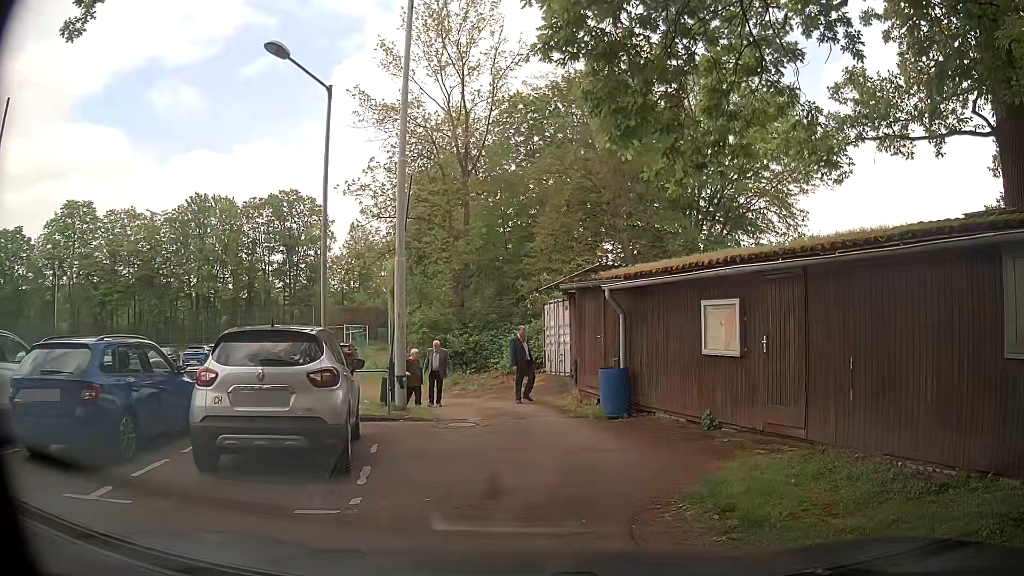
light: Day
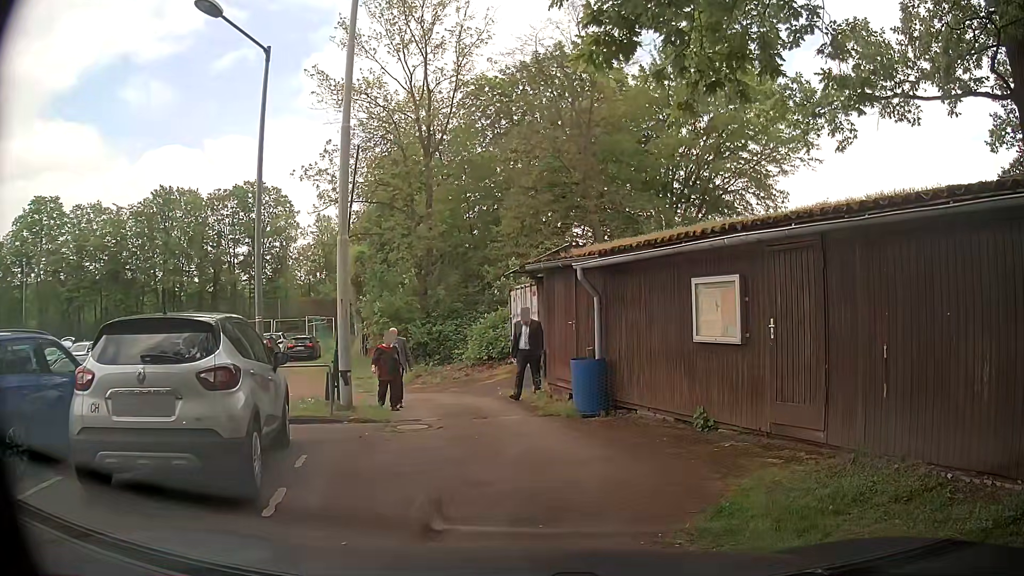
(0.0, +1.5) m; 0°
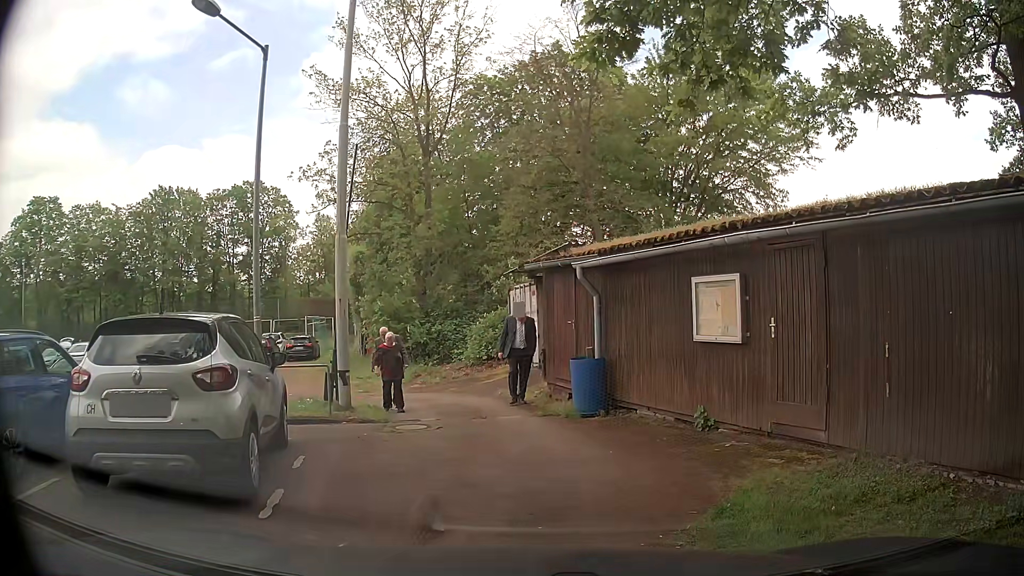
(0.0, +0.1) m; 0°
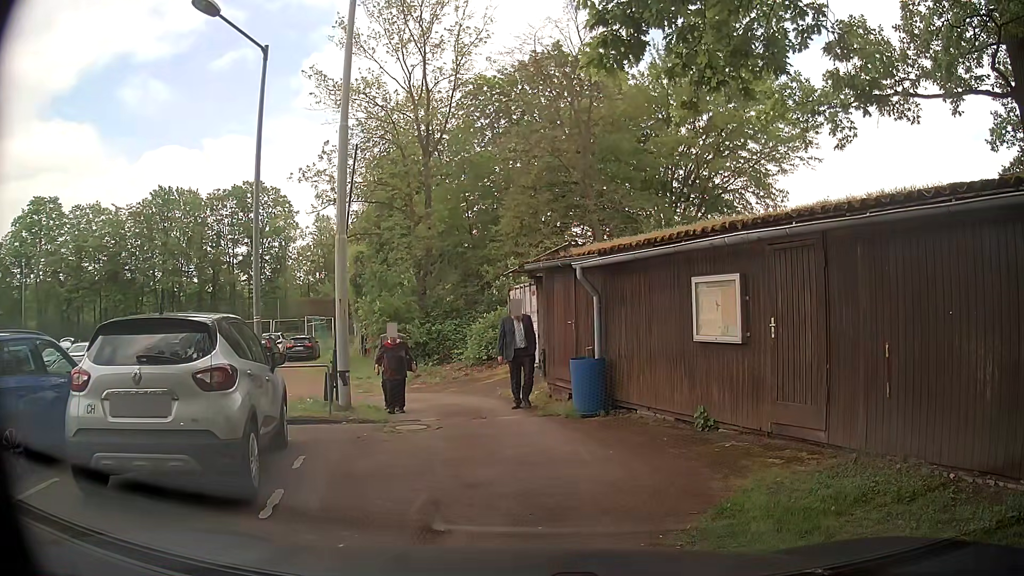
(0.0, 0.0) m; 0°
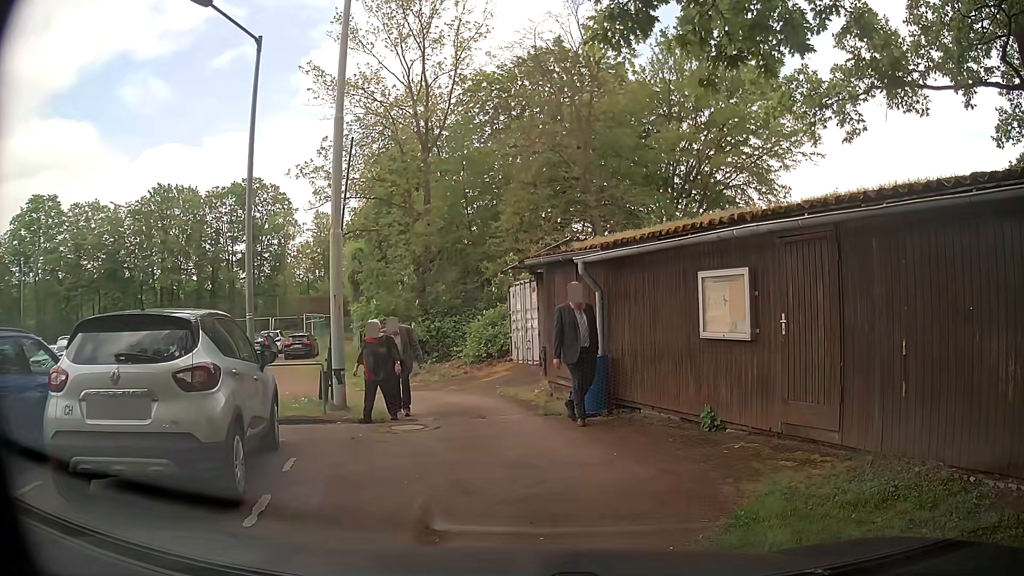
(0.0, +0.3) m; 0°
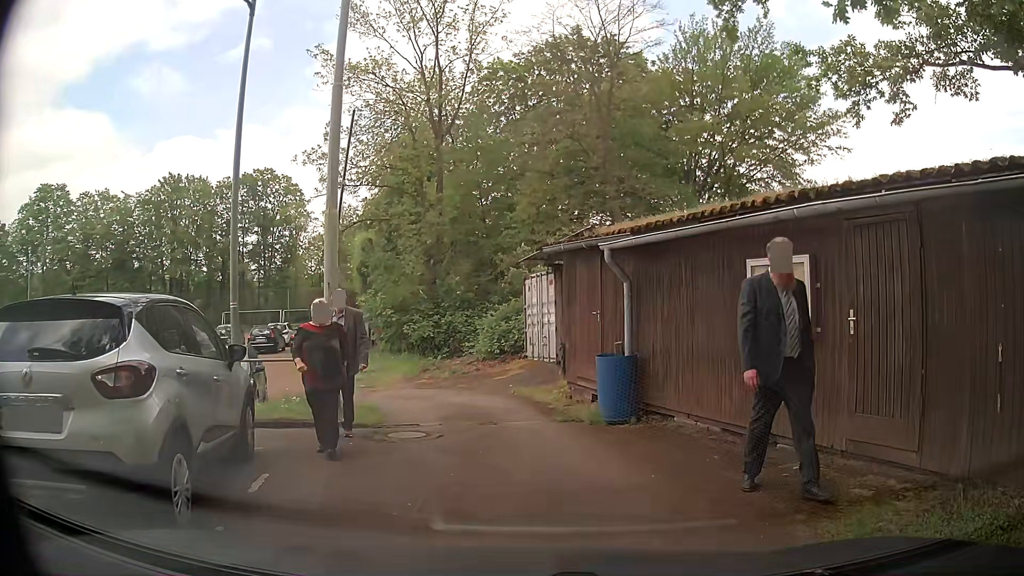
(0.0, +1.3) m; 0°
